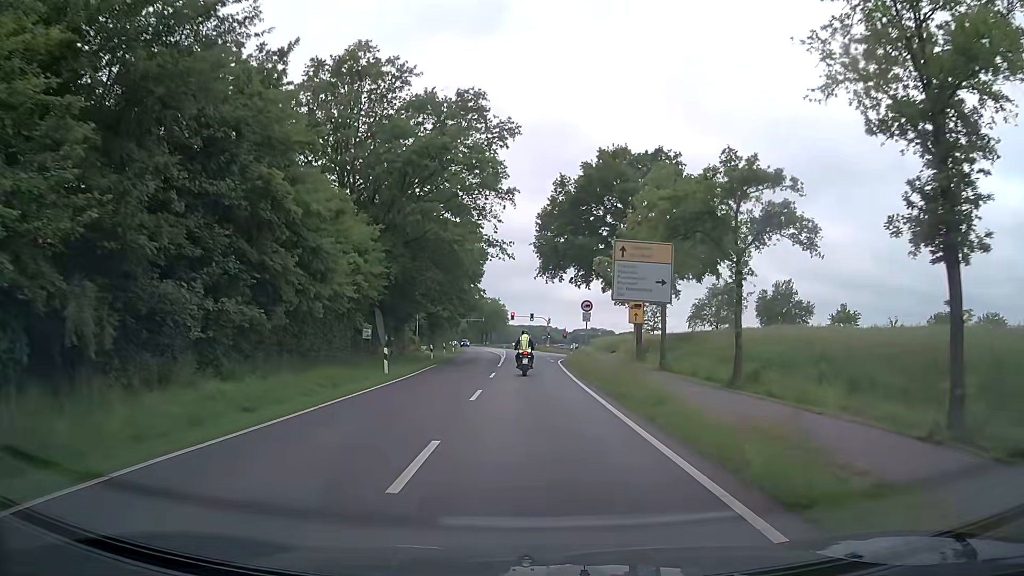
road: secondary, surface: asphalt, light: Day
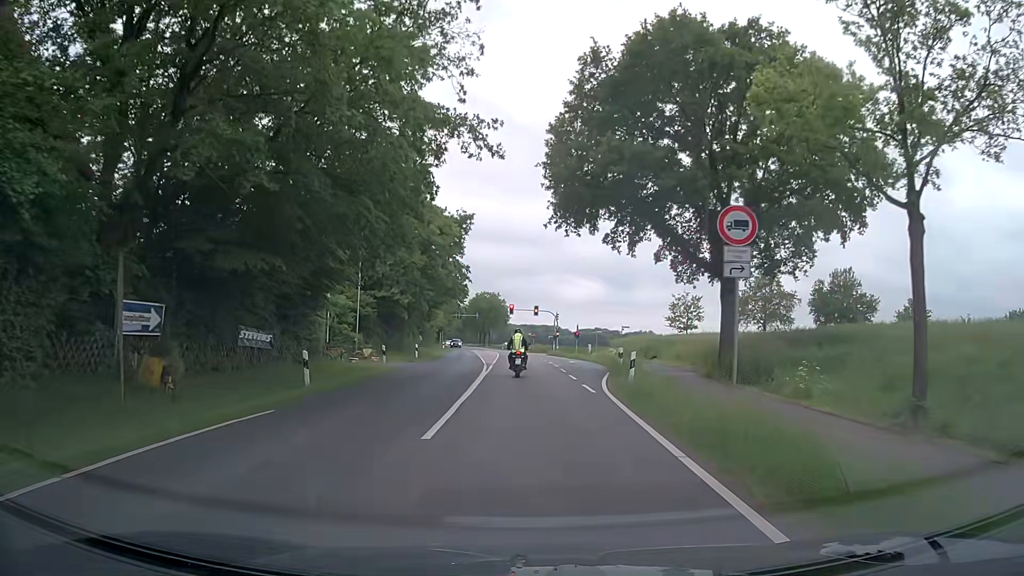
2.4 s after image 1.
(-0.1, +24.3) m; -1°
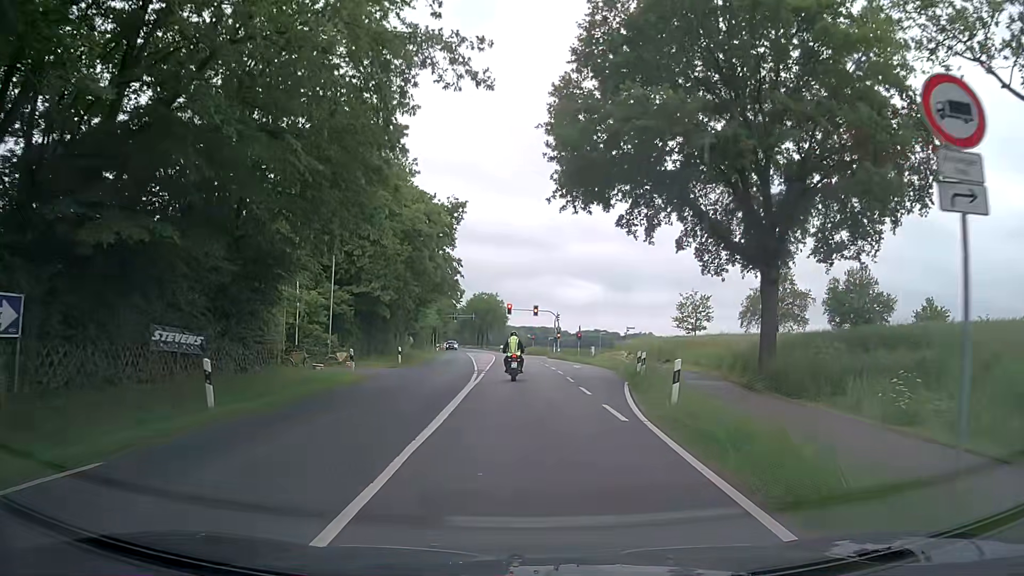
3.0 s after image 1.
(+0.1, +5.7) m; +1°
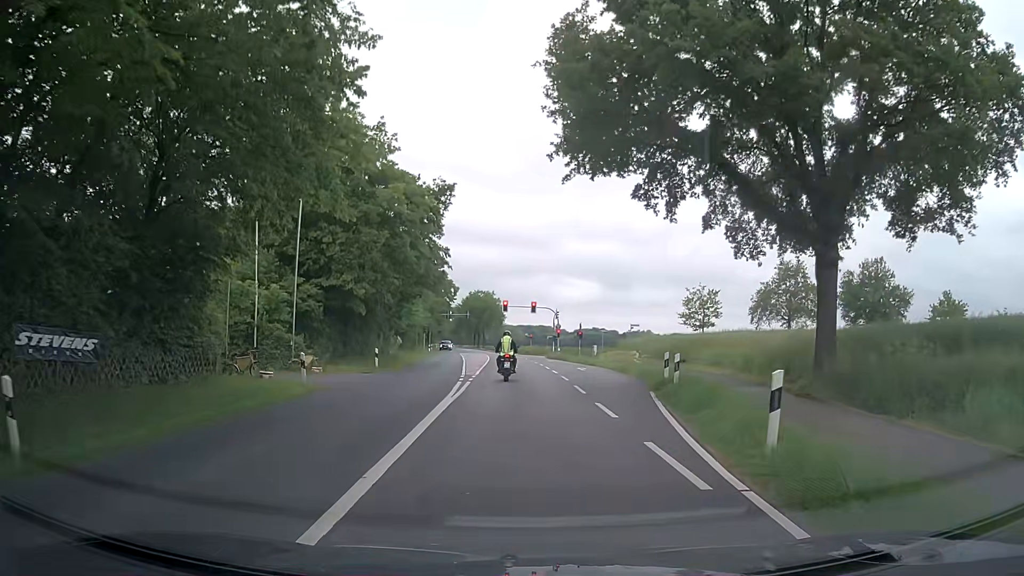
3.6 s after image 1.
(0.0, +5.5) m; -1°
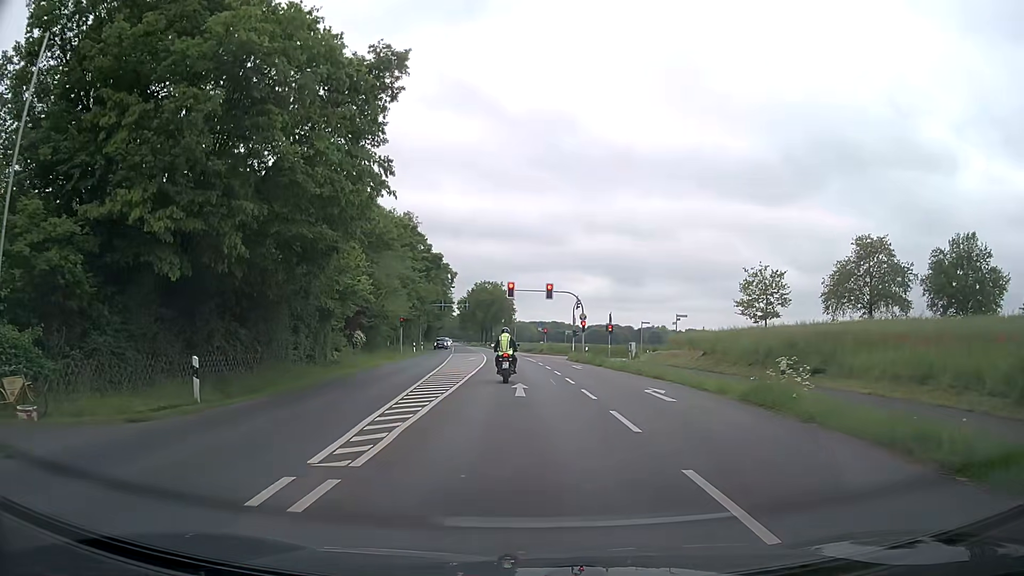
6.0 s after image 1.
(+0.2, +20.1) m; 0°
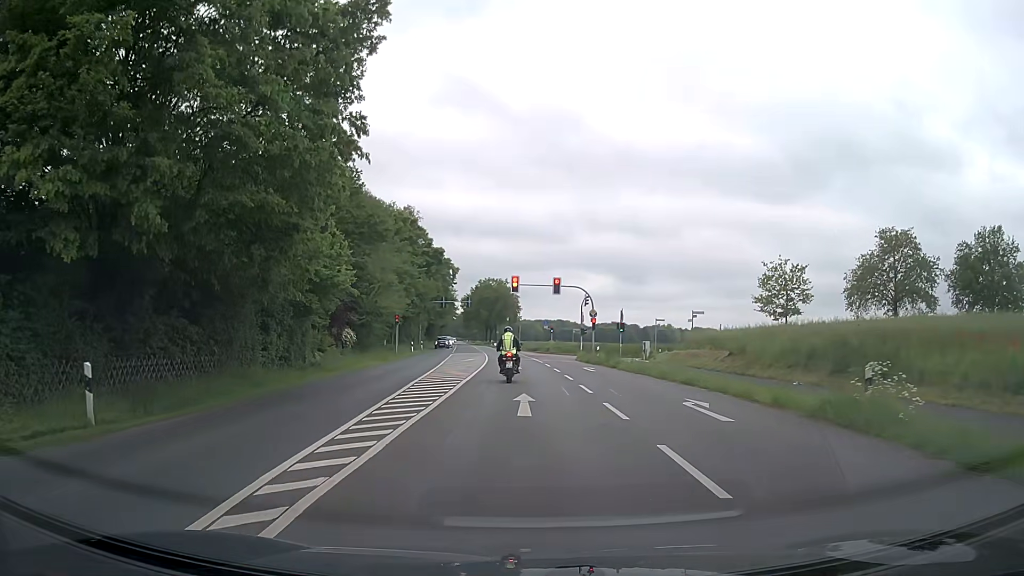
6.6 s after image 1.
(0.0, +4.3) m; -1°
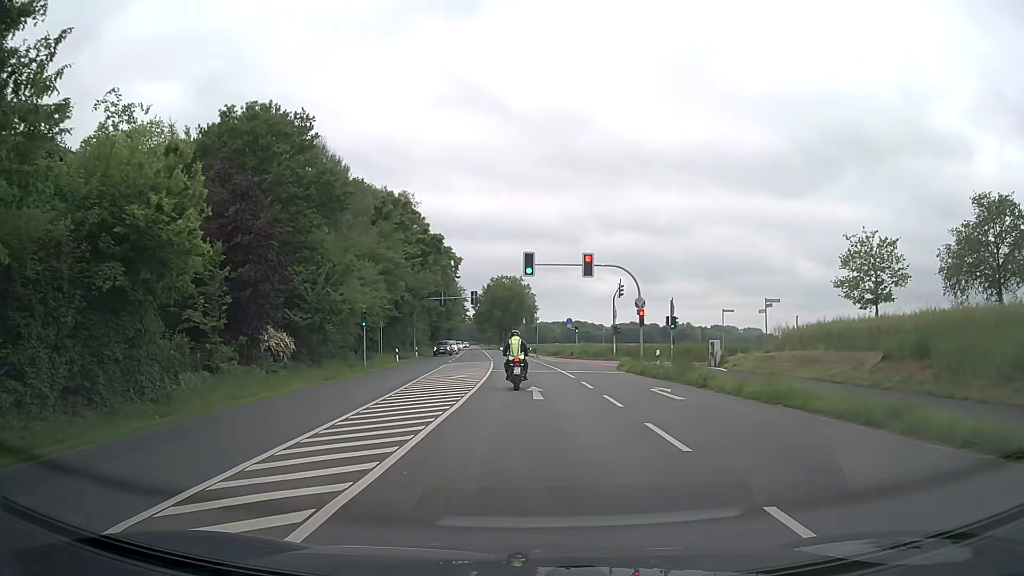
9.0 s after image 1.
(0.0, +15.4) m; -1°
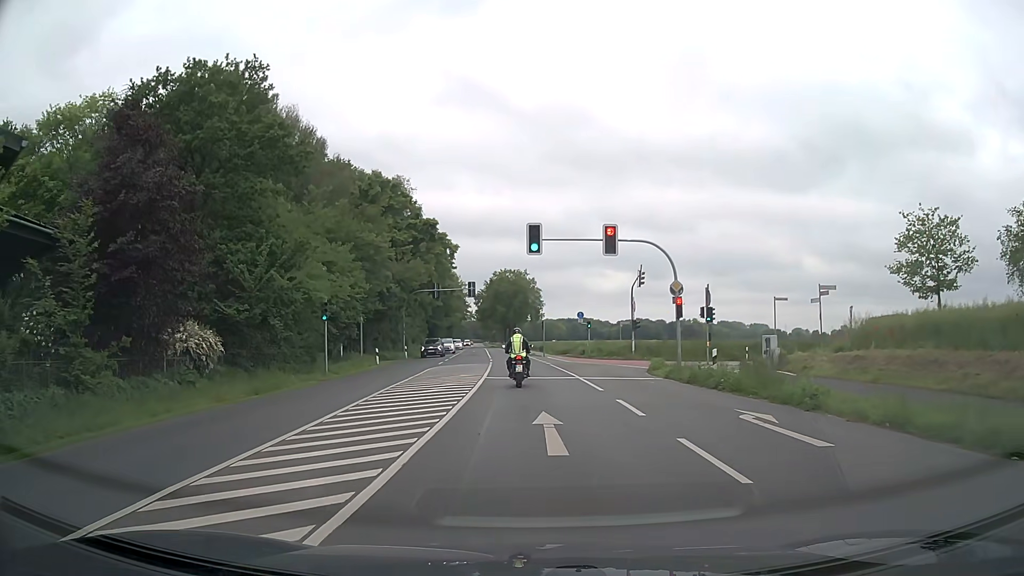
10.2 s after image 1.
(-0.1, +8.4) m; -1°
(0, +10) (0, +20) (0, +30) (-1, +40) (-1, +50) (-2, +60) (-2, +70) (-3, +80) (-4, +90) (-5, +100) m
